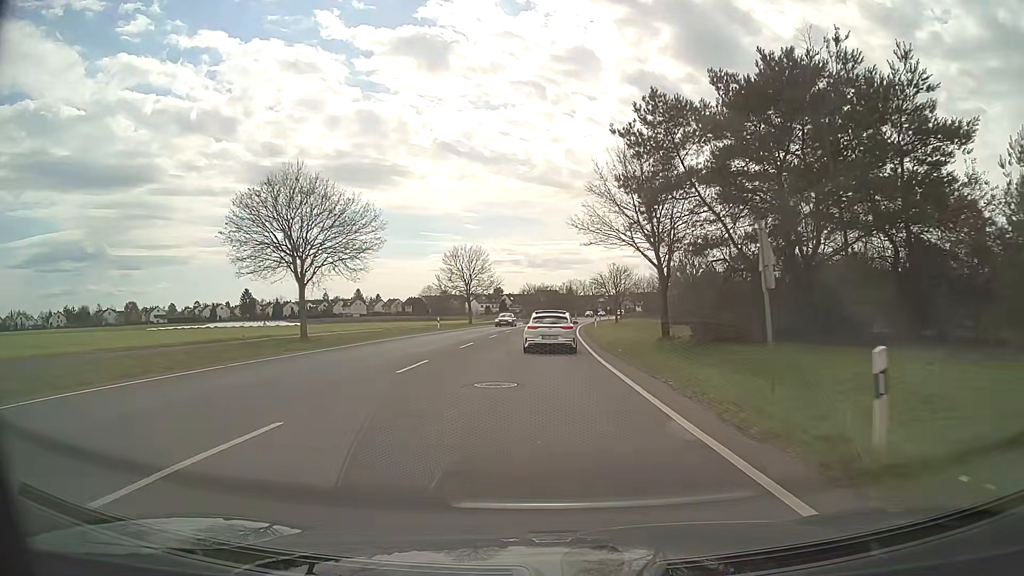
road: secondary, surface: asphalt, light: Day
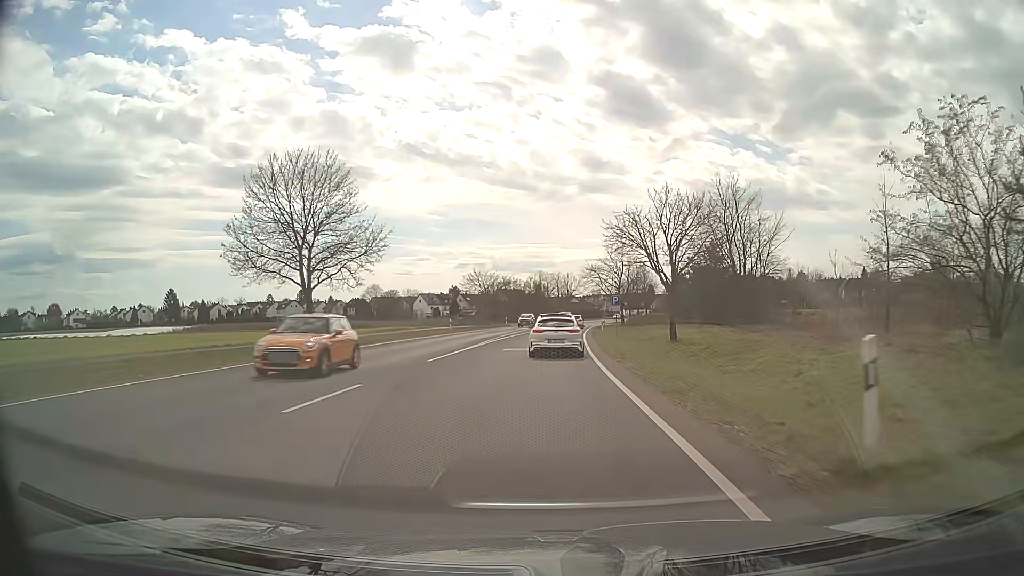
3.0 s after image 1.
(+1.1, +50.2) m; +3°
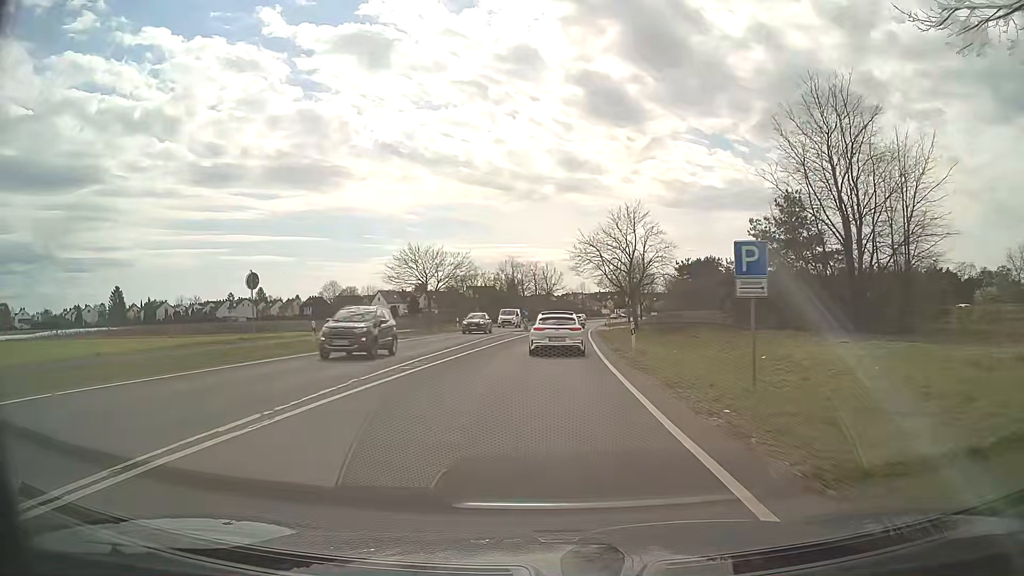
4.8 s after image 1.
(+0.7, +30.0) m; +2°
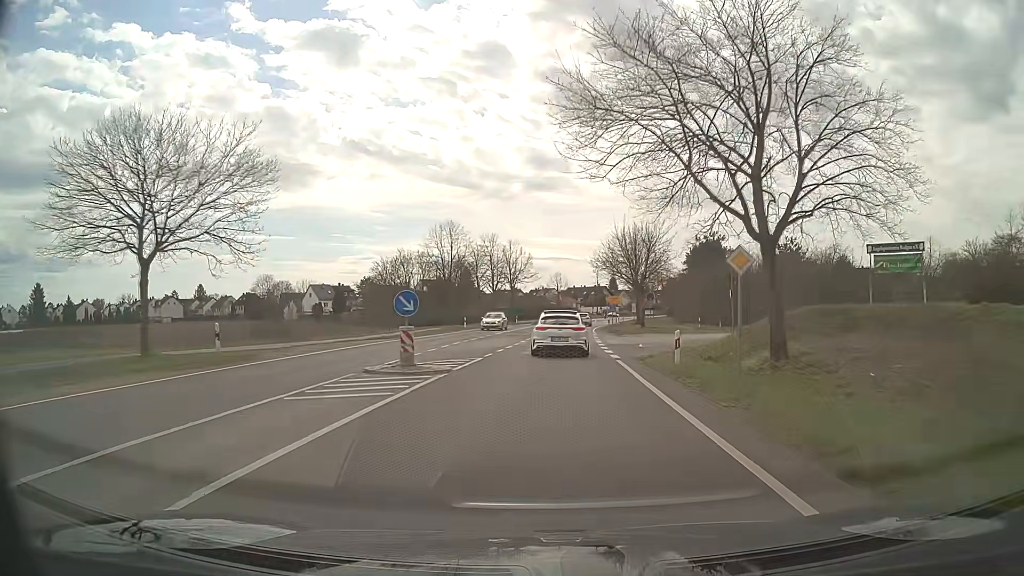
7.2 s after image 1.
(+1.1, +39.9) m; +3°
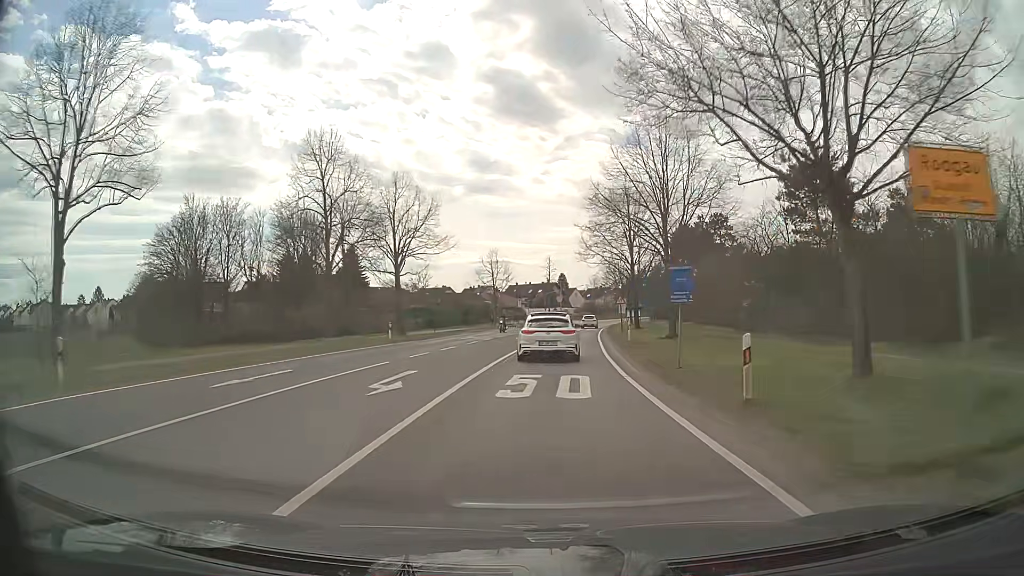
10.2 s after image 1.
(+1.7, +49.0) m; +5°
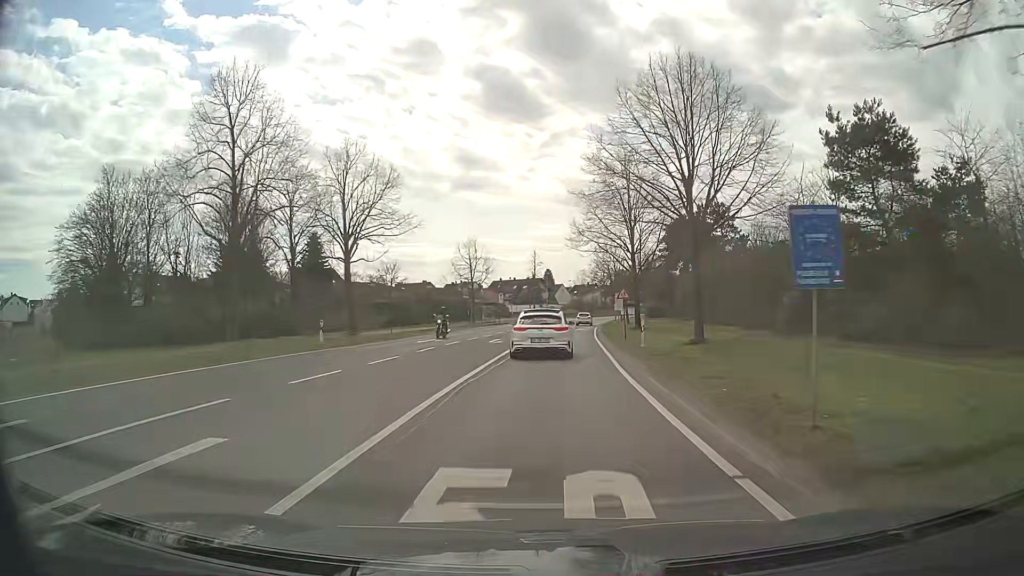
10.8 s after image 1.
(+0.1, +9.6) m; +1°
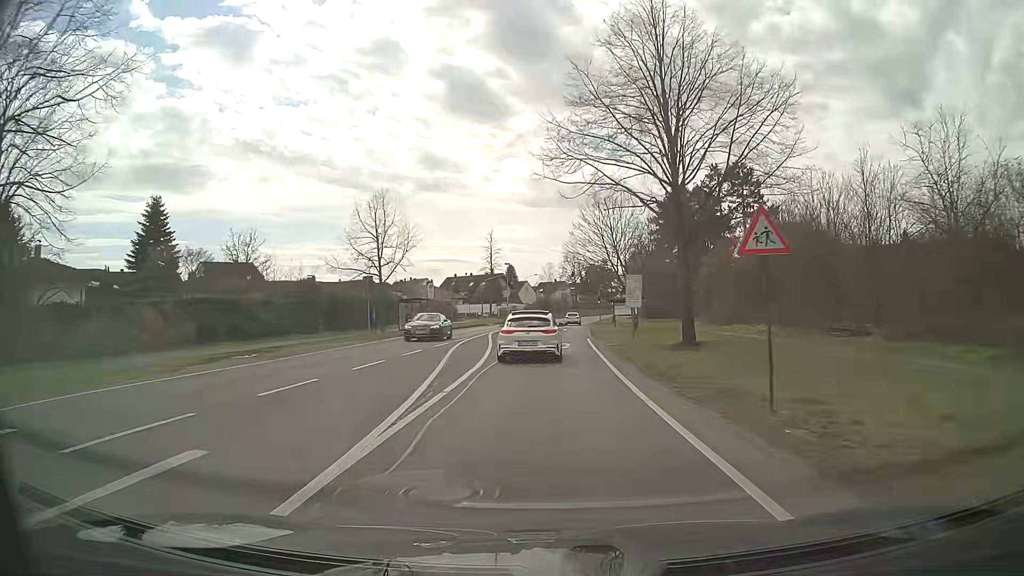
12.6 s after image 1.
(+0.8, +28.2) m; +3°
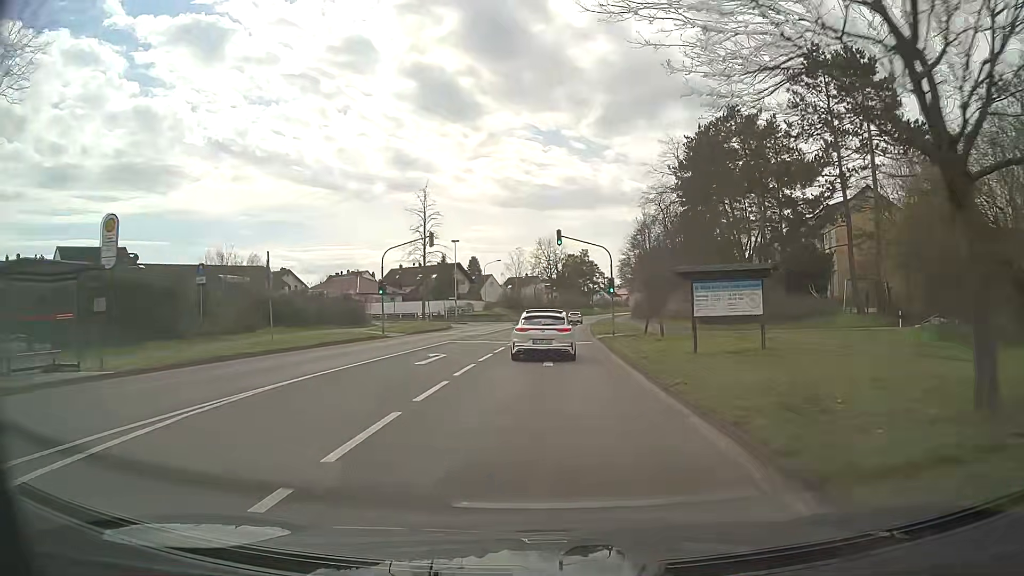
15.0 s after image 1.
(+1.0, +37.0) m; +3°
(0, +10) (0, +20) (+1, +30) (+1, +40) (+1, +50) (+2, +60) (+3, +70) (+4, +80) (+5, +90) (+6, +100) m
